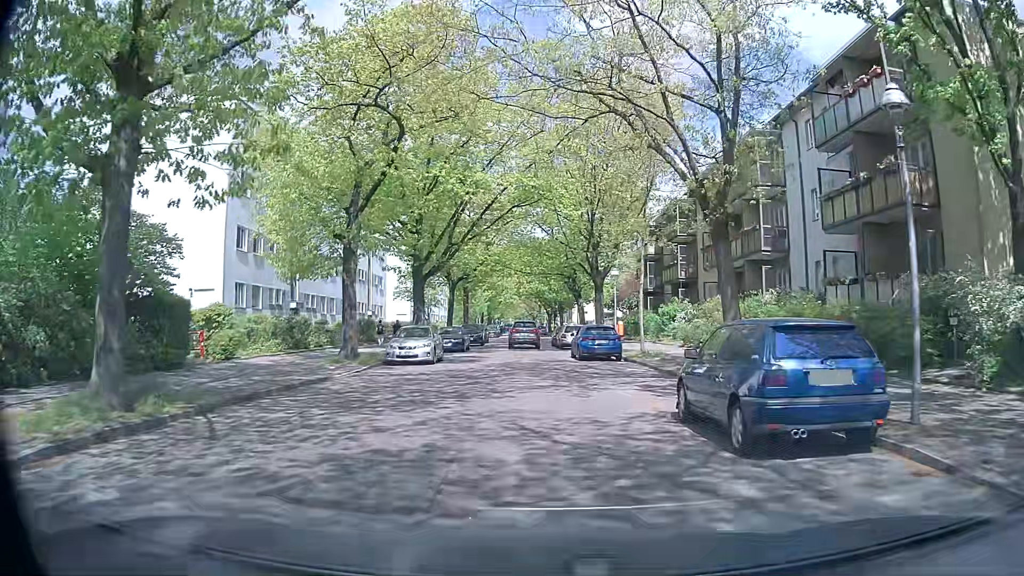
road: residential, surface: concrete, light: Day
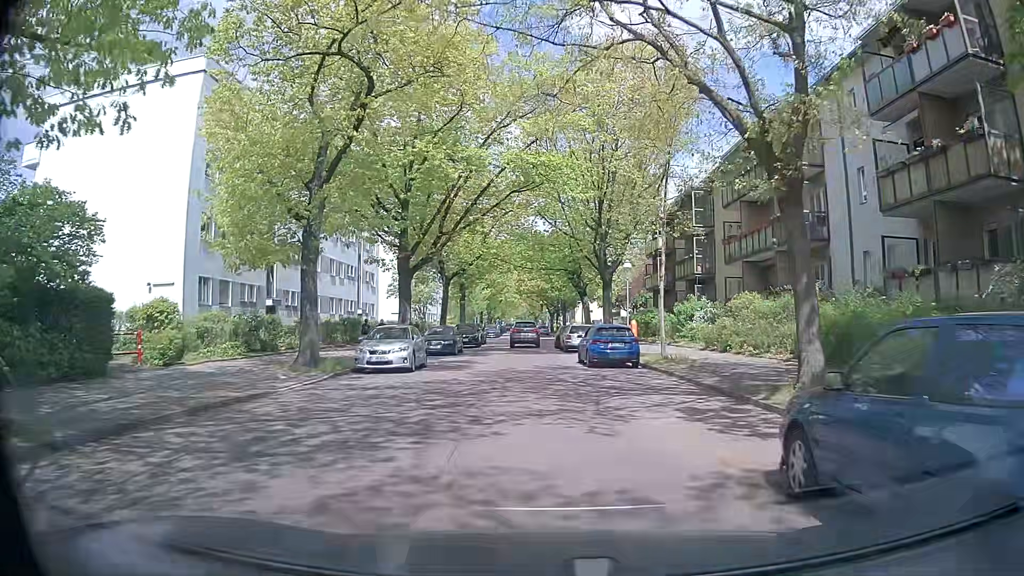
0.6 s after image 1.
(-0.1, +4.4) m; +1°
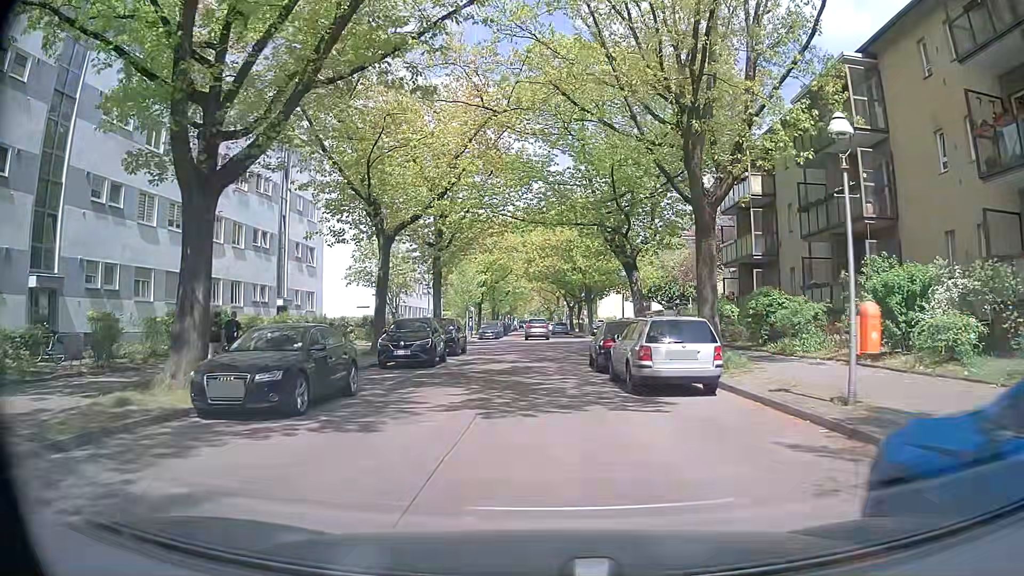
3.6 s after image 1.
(-0.5, +22.2) m; -1°
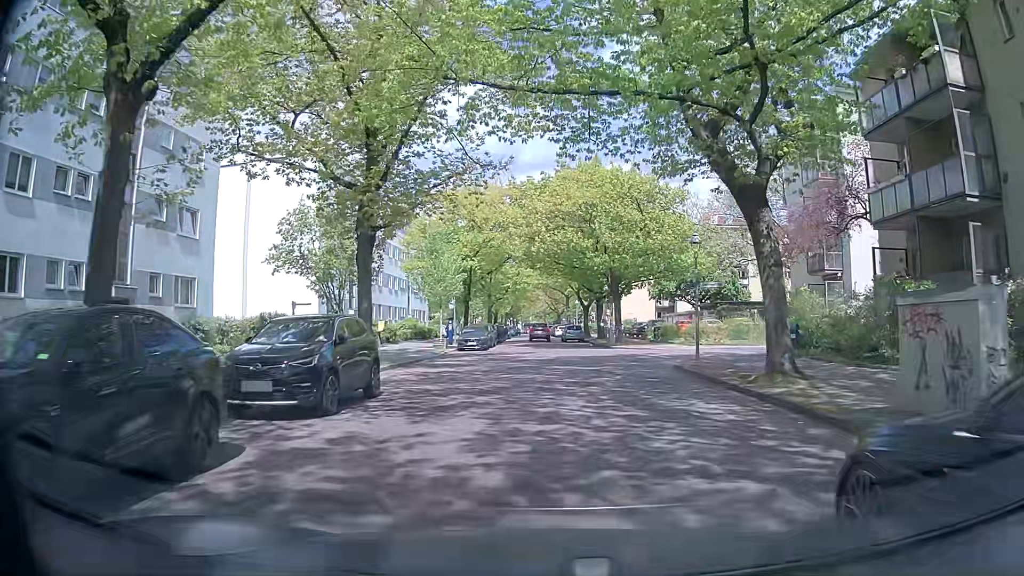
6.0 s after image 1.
(-0.4, +17.9) m; -2°
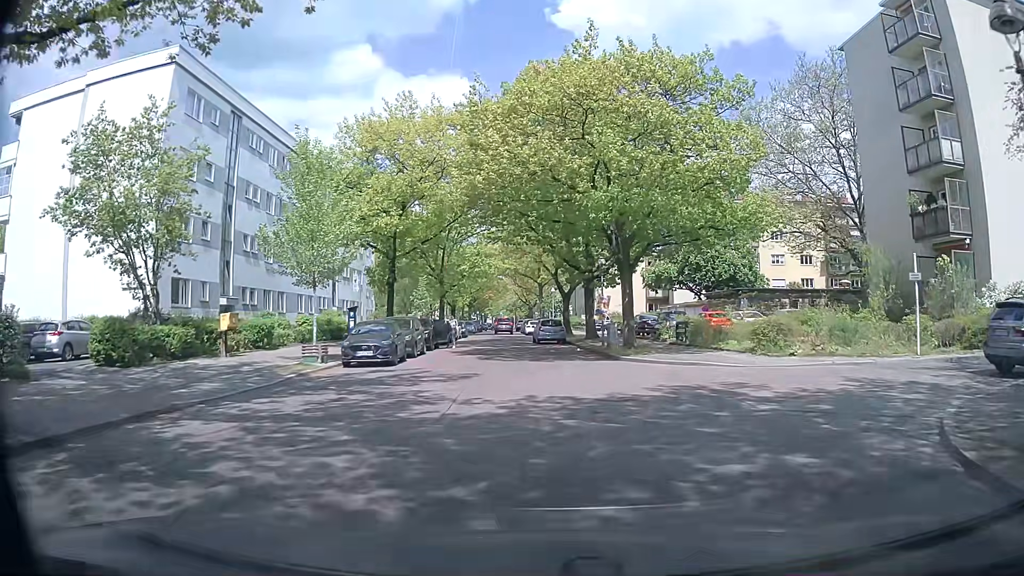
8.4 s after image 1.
(+0.5, +17.8) m; +4°
